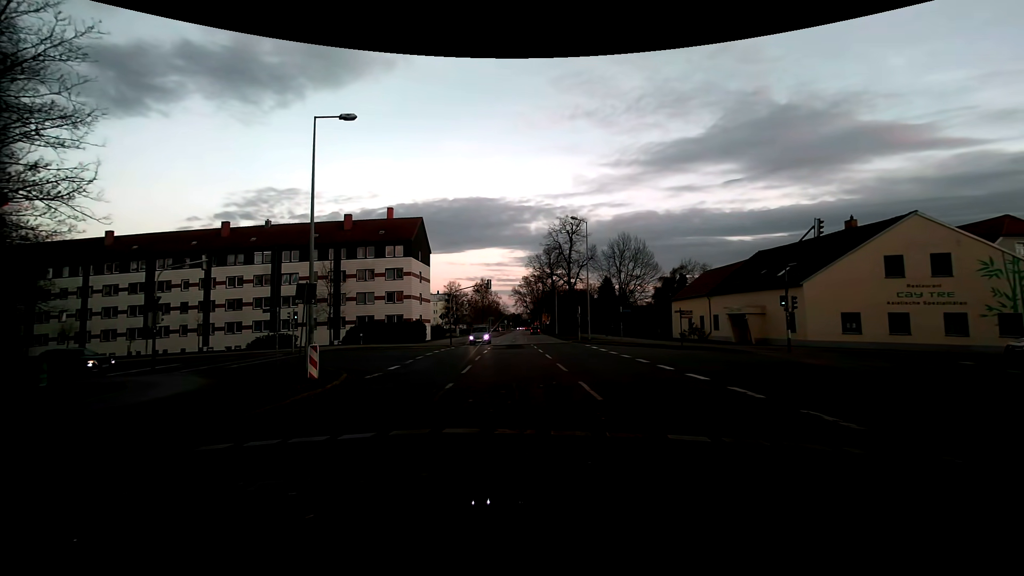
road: residential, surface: asphalt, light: Sunrise
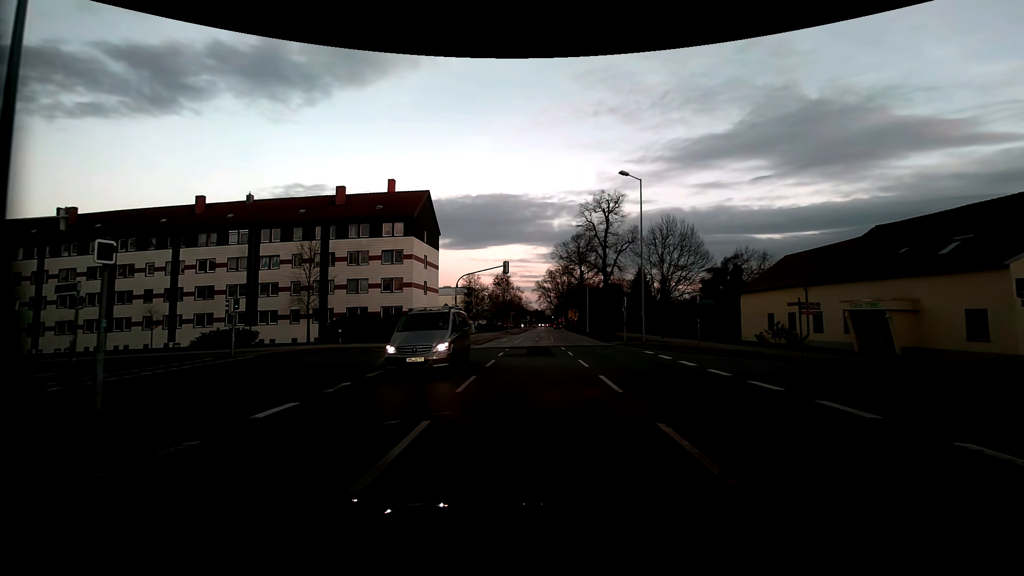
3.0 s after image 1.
(-1.0, +11.7) m; -4°
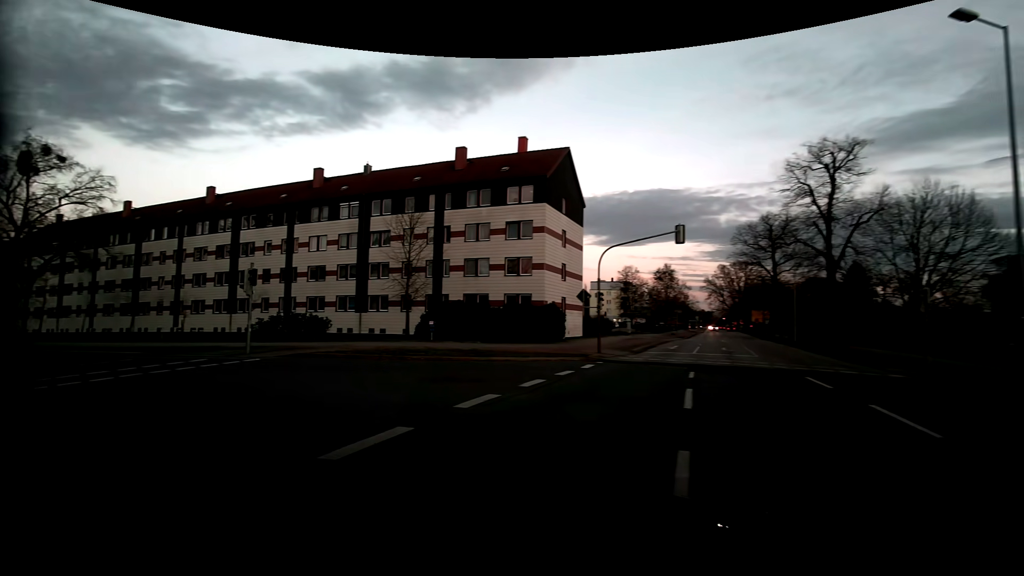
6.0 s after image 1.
(-1.2, +13.7) m; -20°
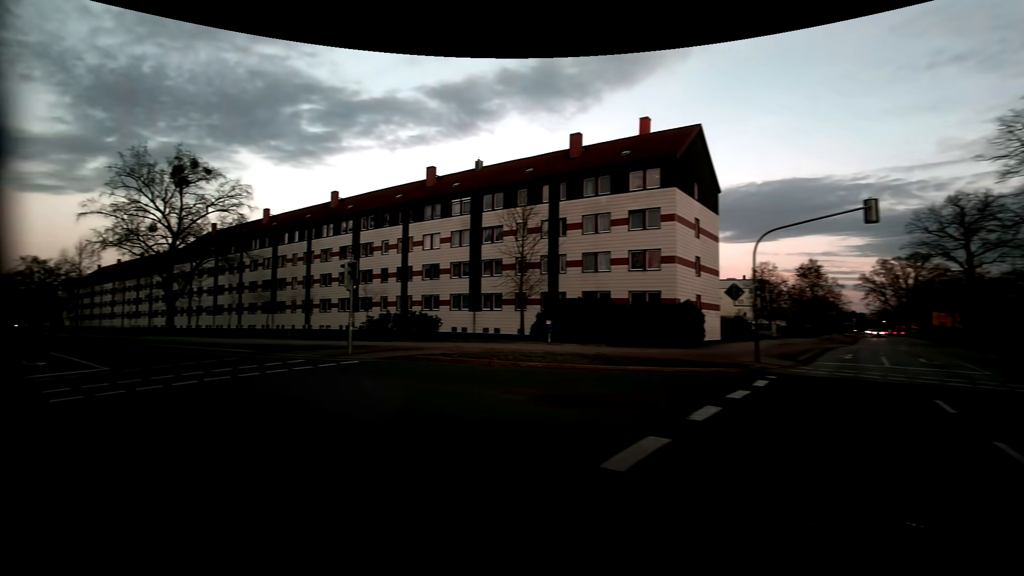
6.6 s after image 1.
(-0.4, +3.4) m; -14°
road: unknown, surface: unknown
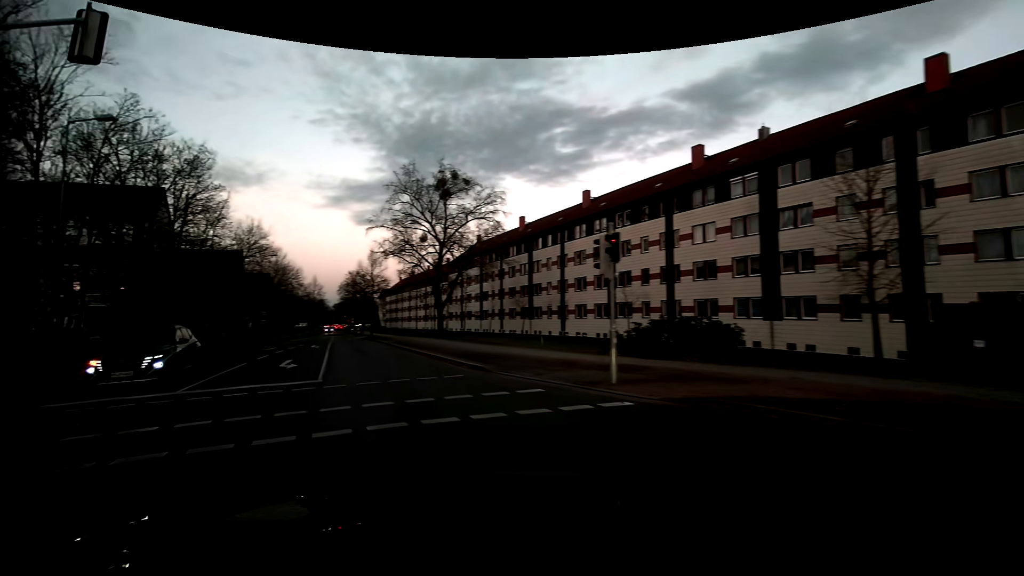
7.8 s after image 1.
(-1.8, +7.1) m; -29°
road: residential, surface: asphalt
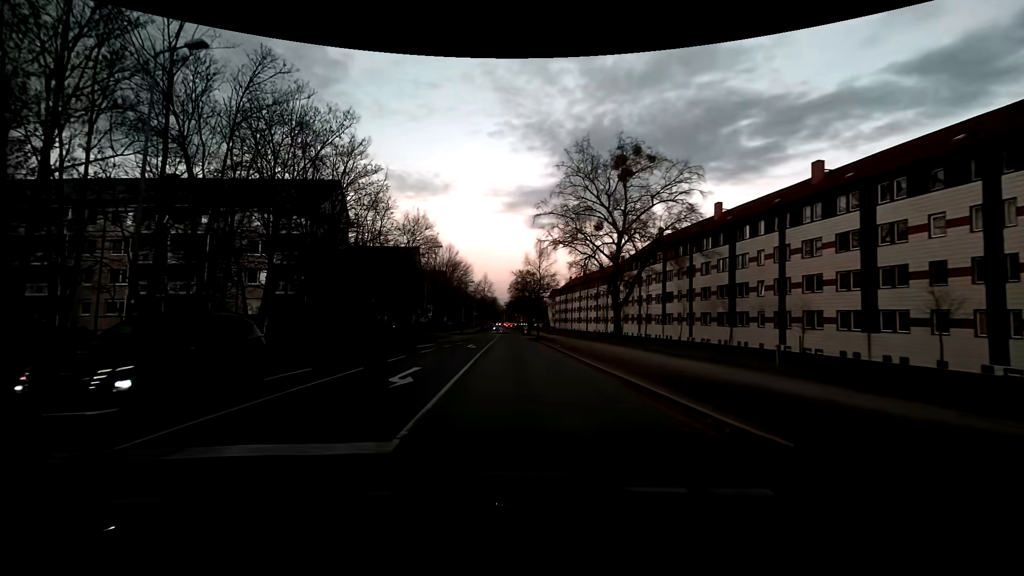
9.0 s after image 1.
(-1.6, +8.3) m; -18°
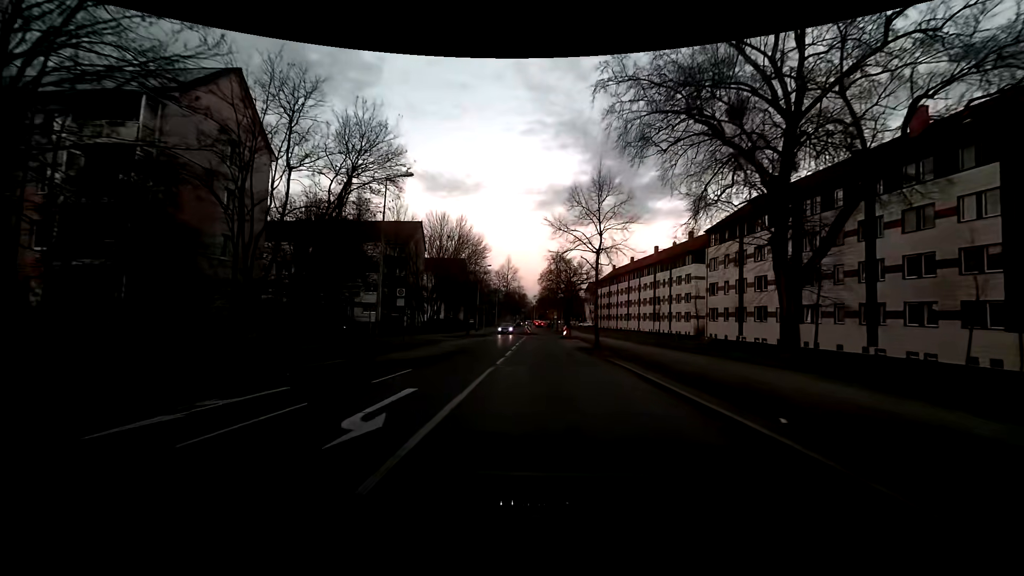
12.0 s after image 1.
(-1.1, +25.6) m; -3°
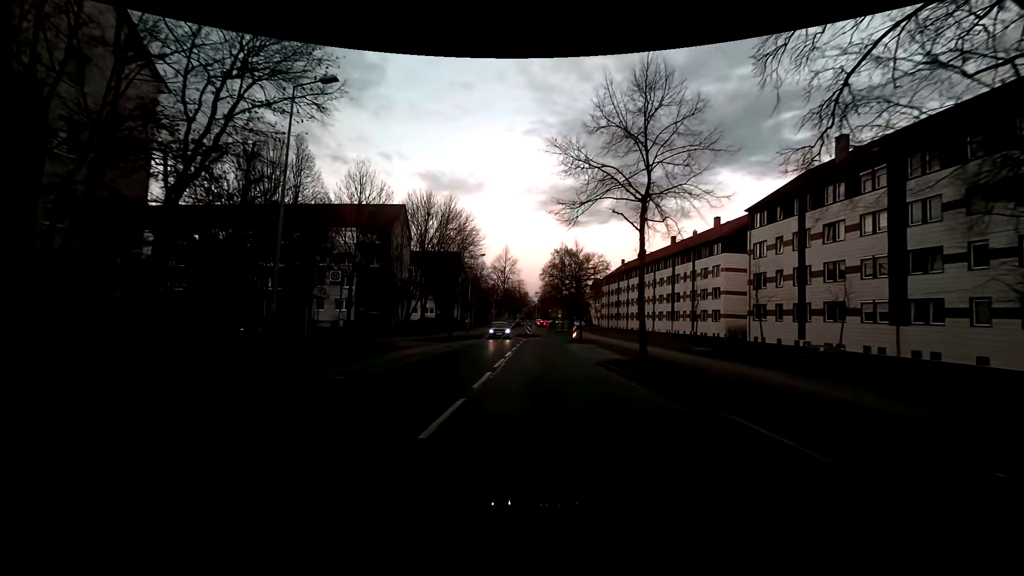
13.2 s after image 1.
(0.0, +11.1) m; 0°
(0, +10) (0, +20) (0, +30) (0, +40) (+1, +50) (+1, +60) (0, +70) (0, +80) (0, +90) (0, +100) m
